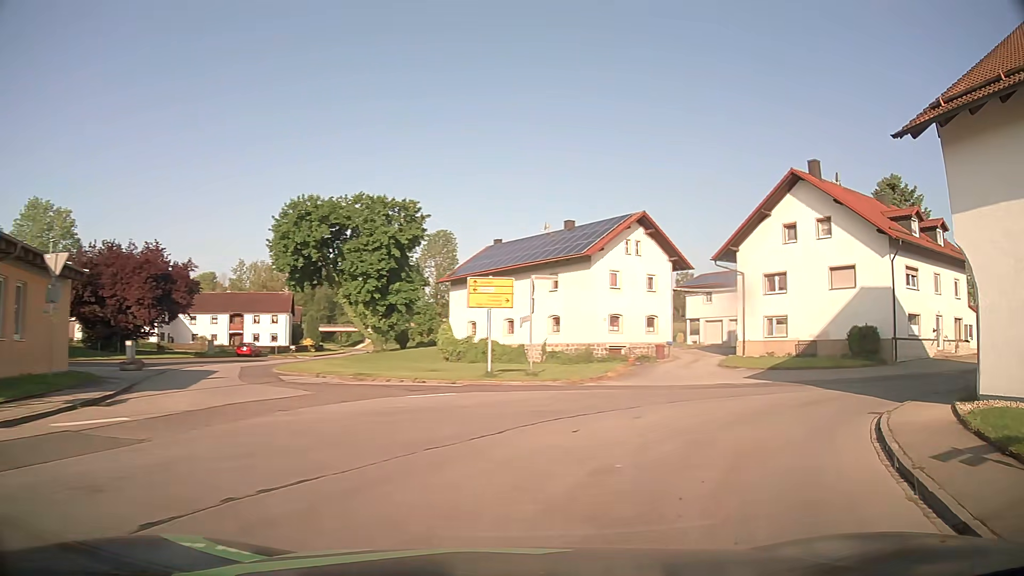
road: tertiary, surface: asphalt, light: Day
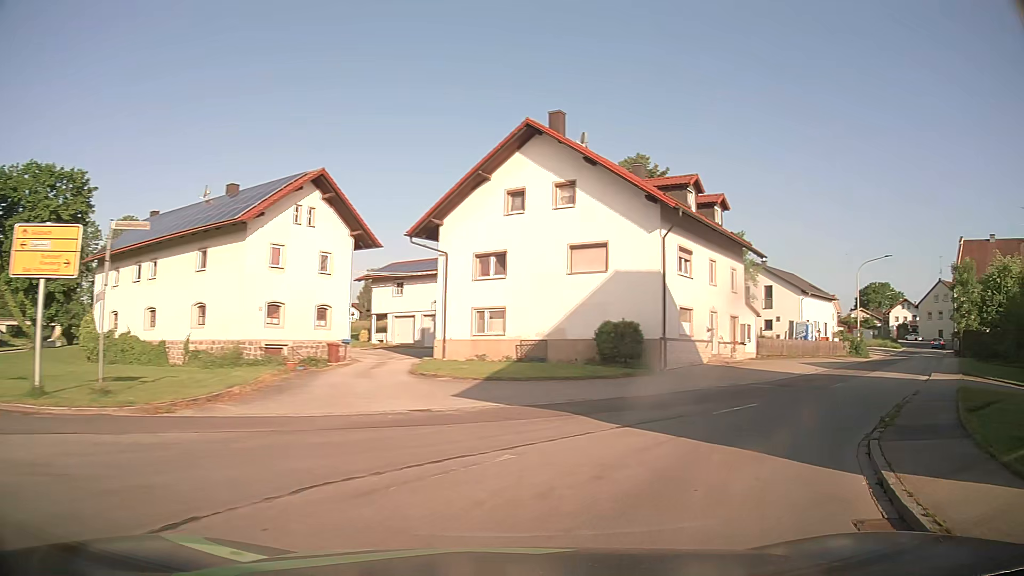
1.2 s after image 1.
(+2.1, +9.4) m; +25°
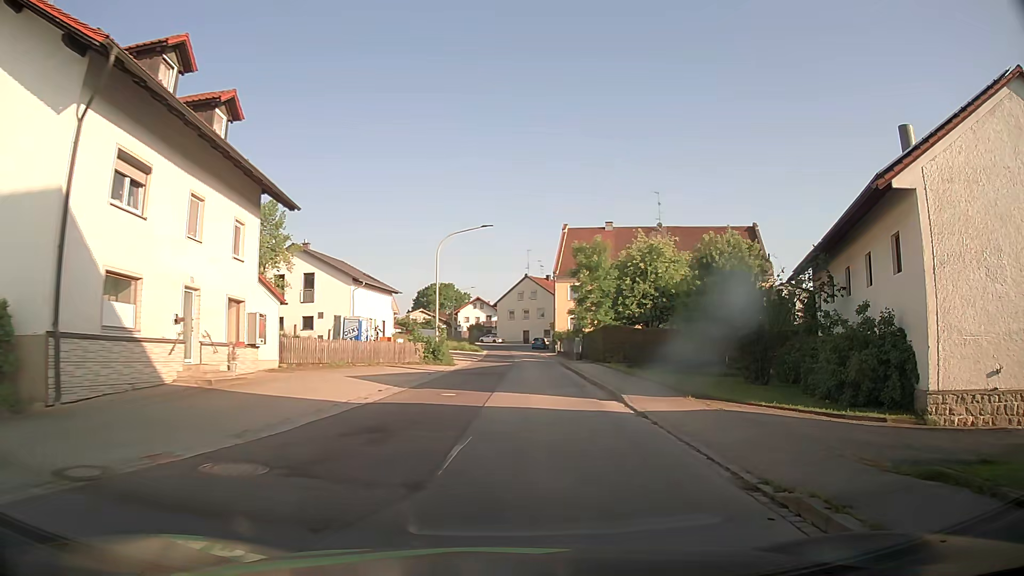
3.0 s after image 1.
(+5.5, +14.0) m; +40°
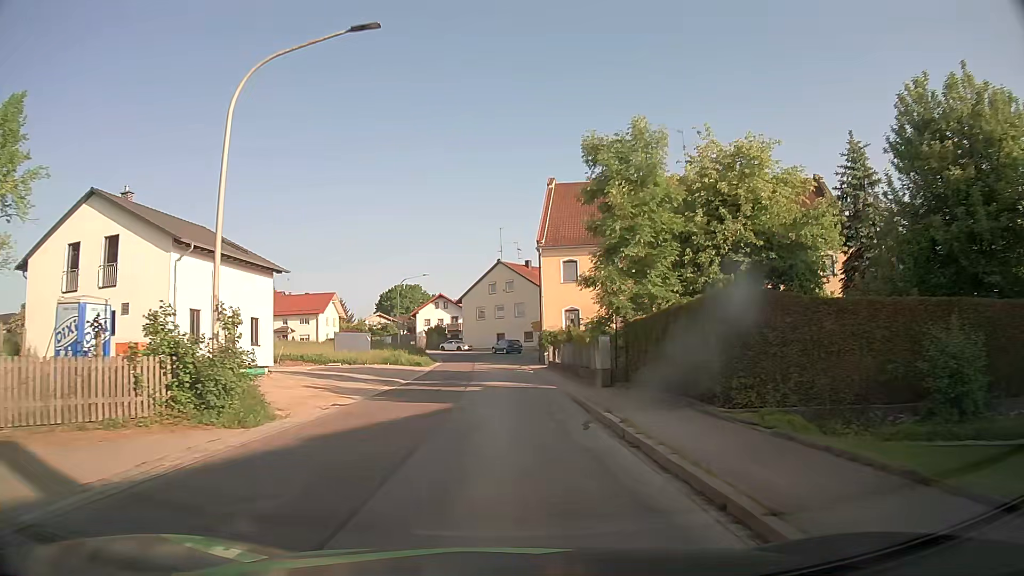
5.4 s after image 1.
(+1.3, +24.9) m; +2°
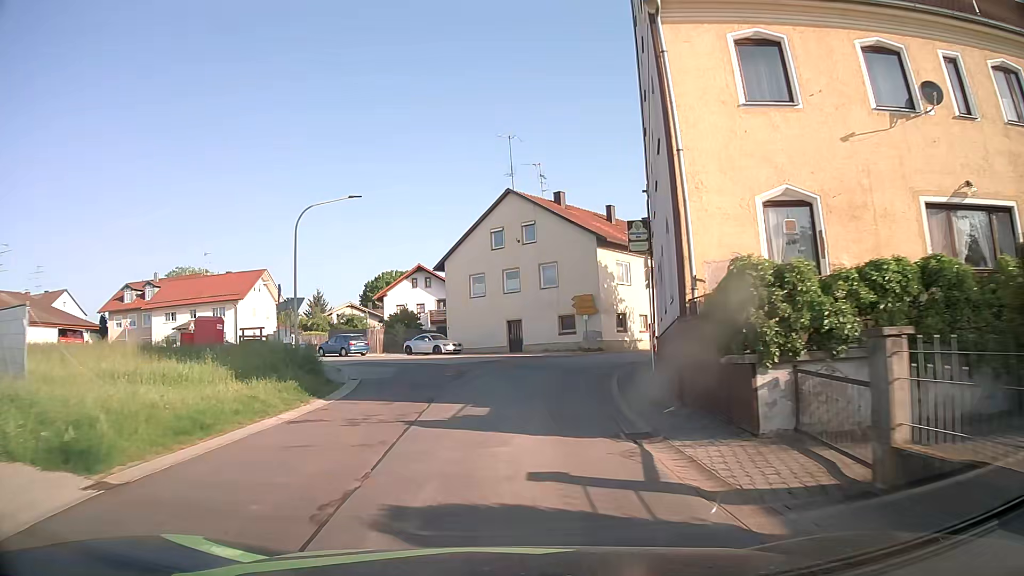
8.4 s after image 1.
(-0.4, +34.4) m; 0°
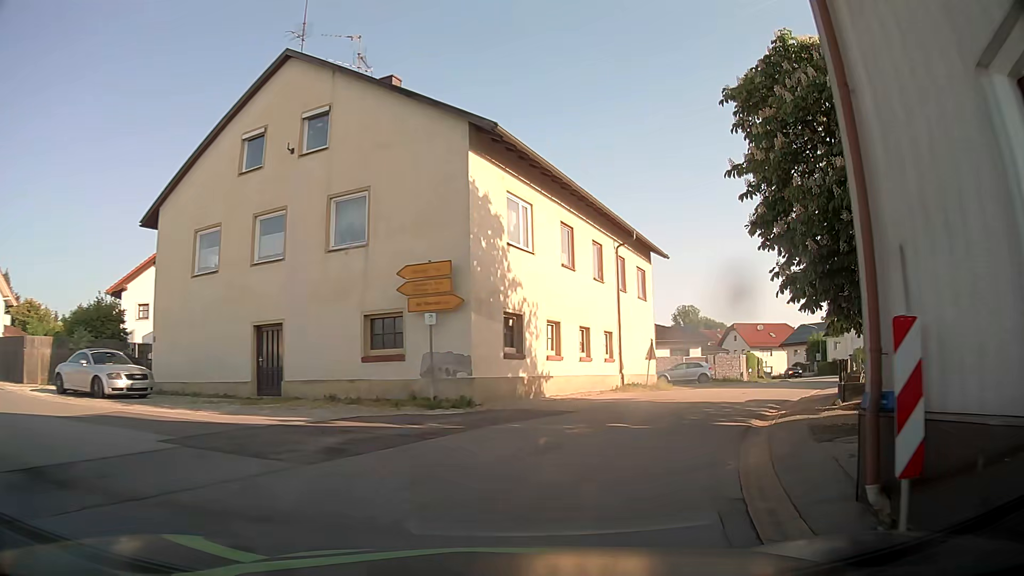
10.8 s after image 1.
(+1.5, +22.8) m; +13°
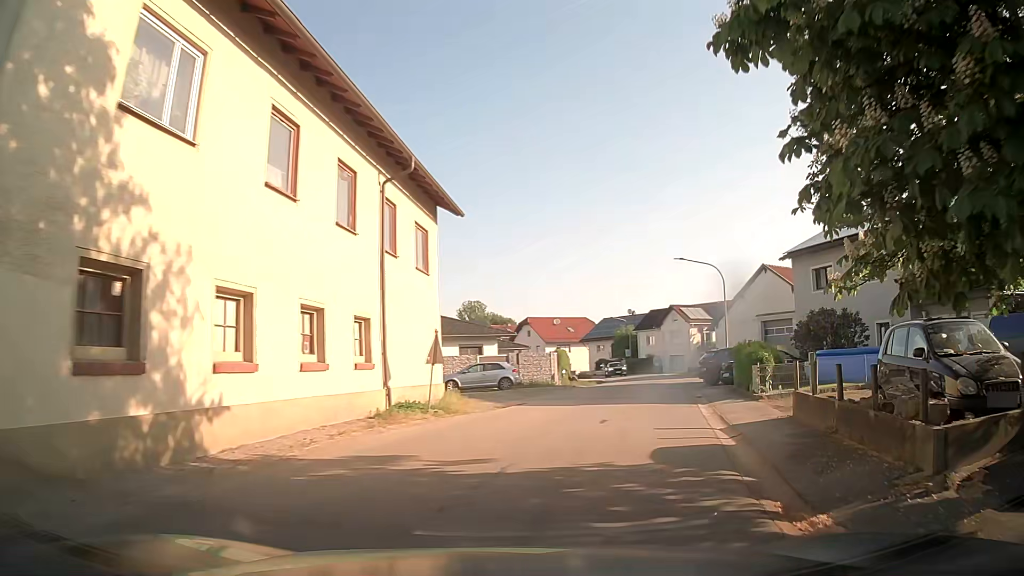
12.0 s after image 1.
(+1.6, +10.0) m; +19°
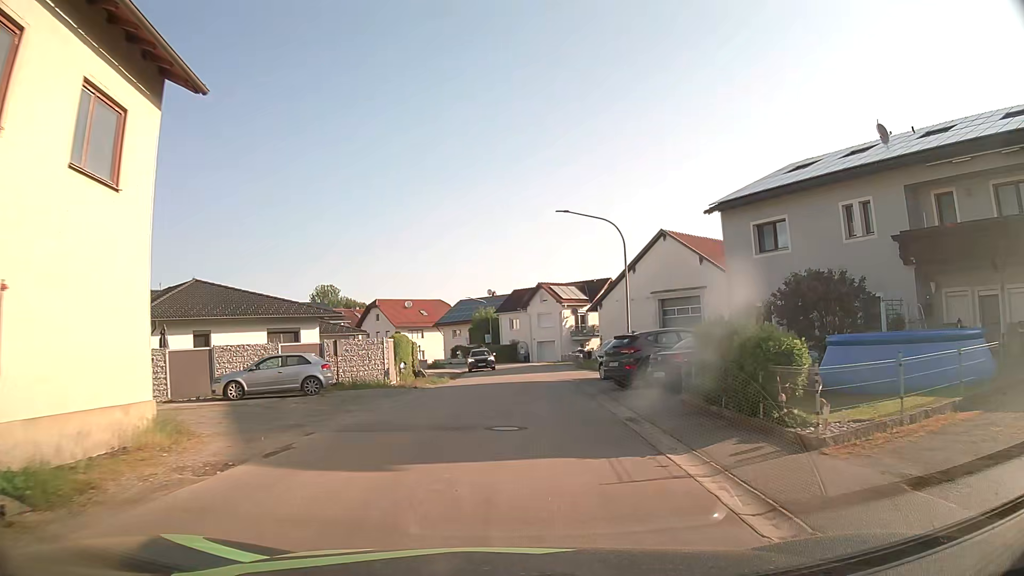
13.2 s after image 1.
(+1.4, +10.9) m; +13°
(0, +10) (+1, +20) (+1, +30) (+1, +40) (+1, +50) (-1, +60) (-3, +70) (-7, +79) (-12, +88) (-18, +95) m
